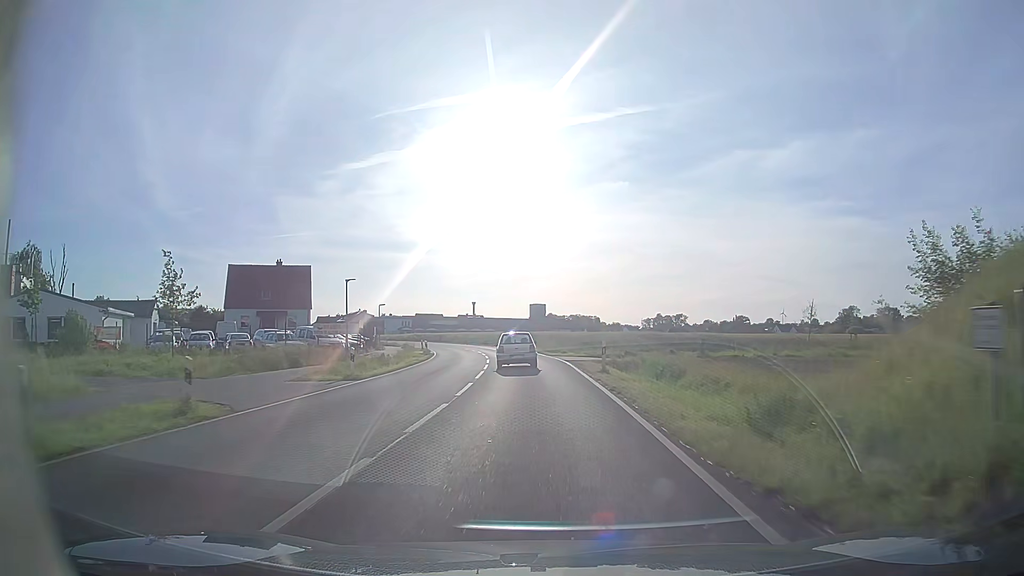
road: secondary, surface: asphalt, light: Day
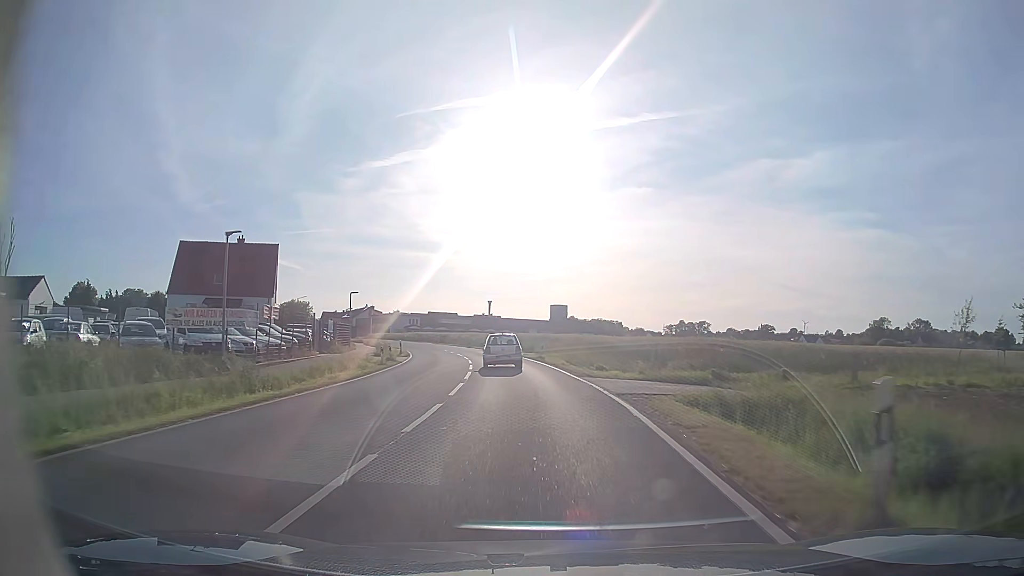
(-0.1, +18.0) m; -1°
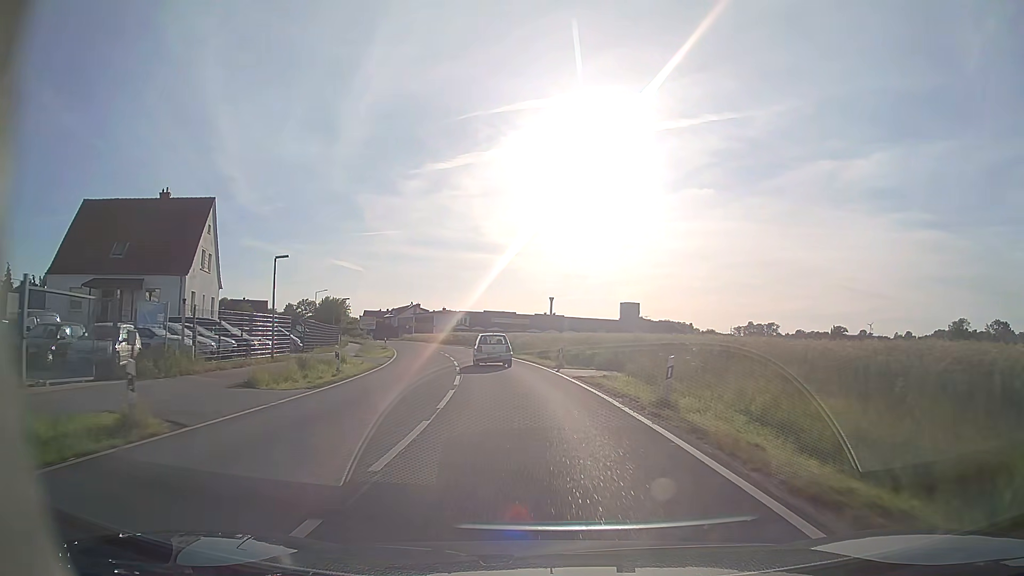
(-1.2, +26.9) m; -5°
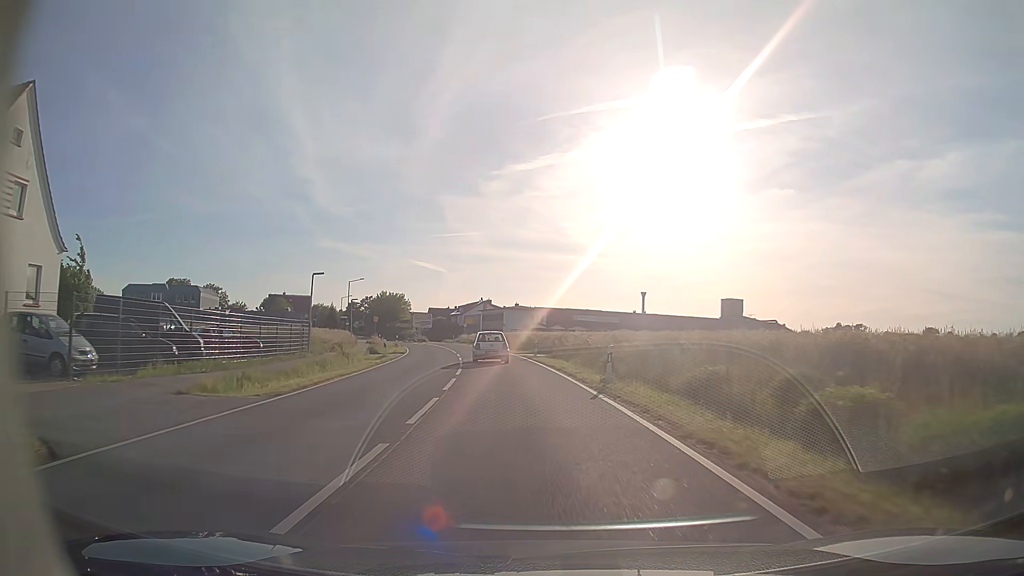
(-1.6, +26.9) m; -7°
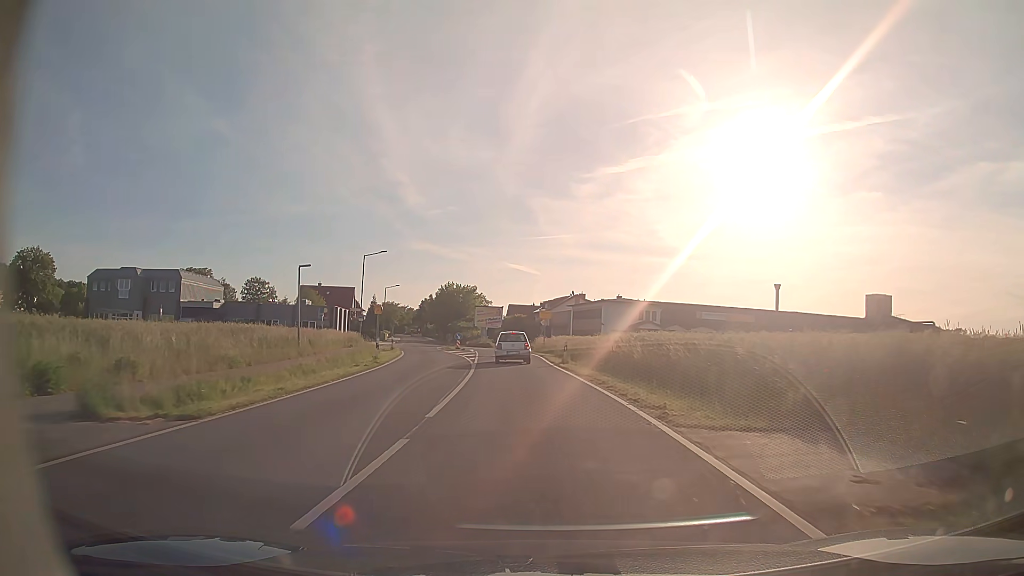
(-2.7, +36.0) m; -8°
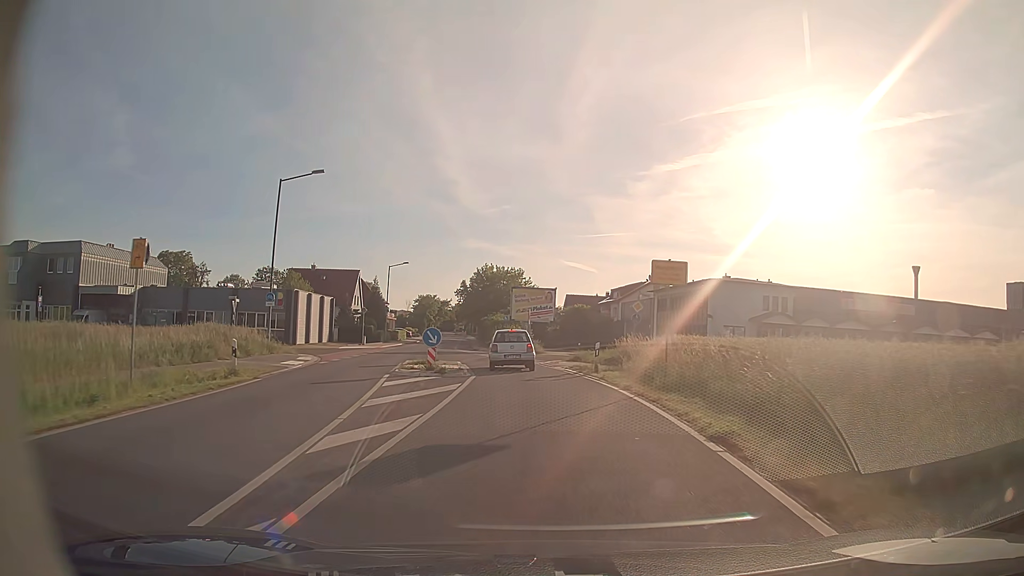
(-1.6, +33.0) m; -5°
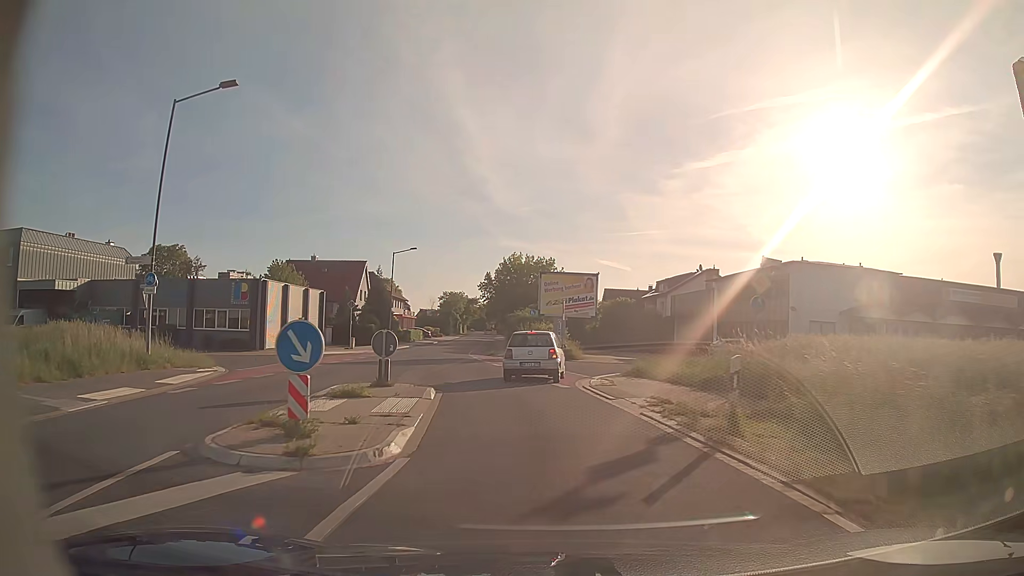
(-0.2, +13.2) m; -3°
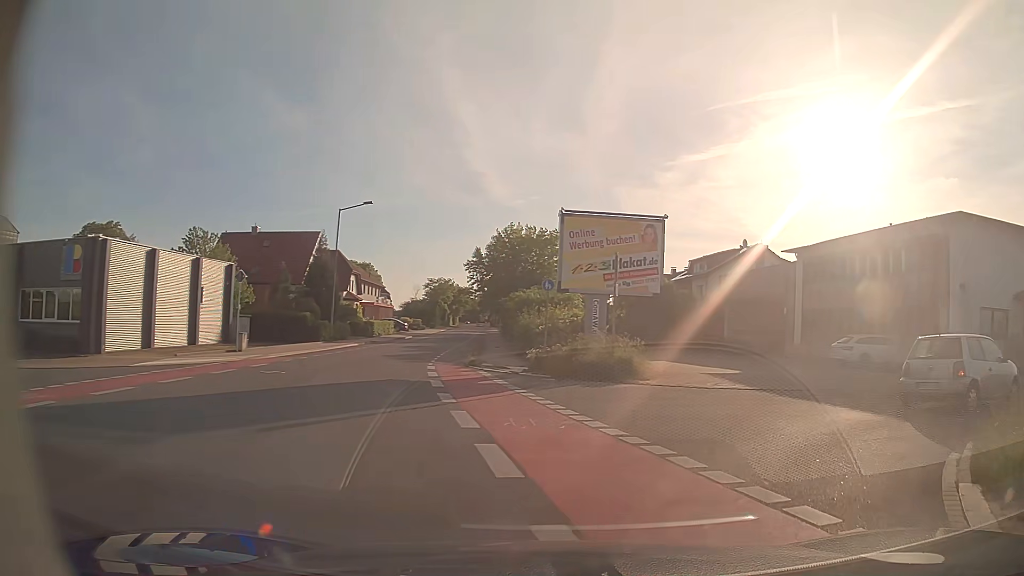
(-1.1, +19.5) m; 0°
(+3, +9) (+12, +14) (+21, +16) (+31, +17) (+41, +18) (+51, +19) (+61, +20) (+71, +20) (+81, +21) (+91, +22) m
